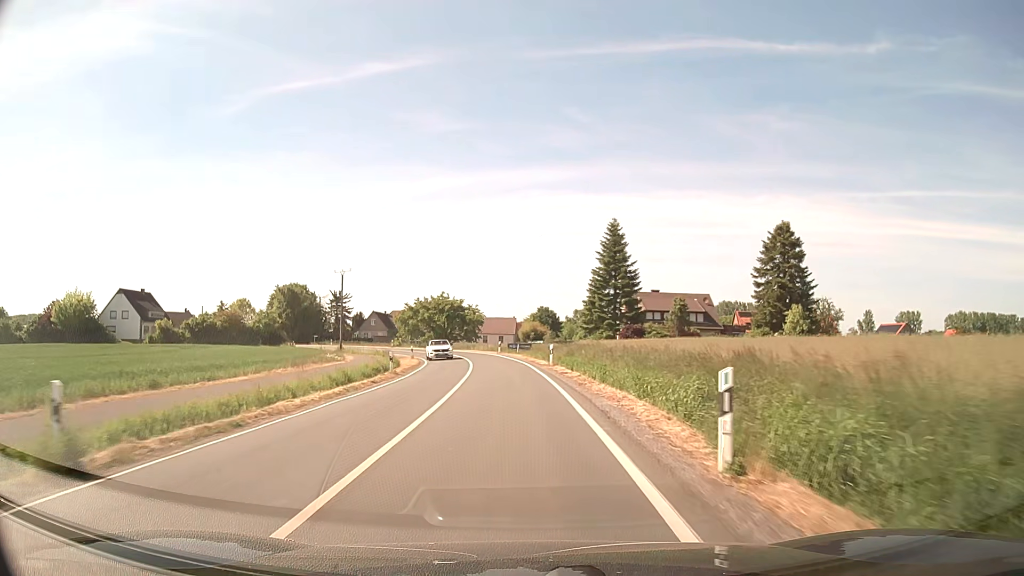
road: secondary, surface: asphalt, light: Day
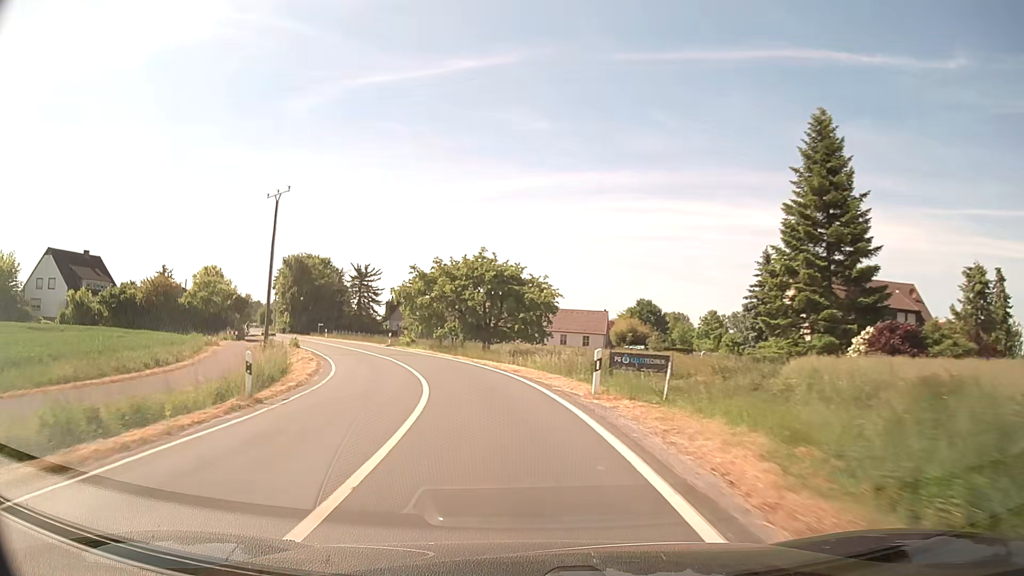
(-1.9, +42.9) m; -6°
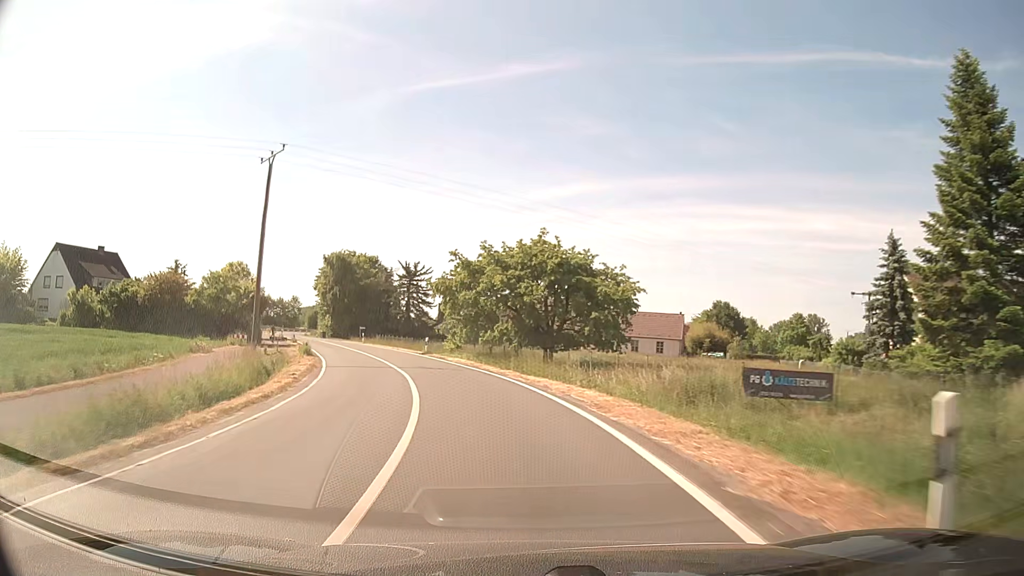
(-0.5, +10.7) m; -5°
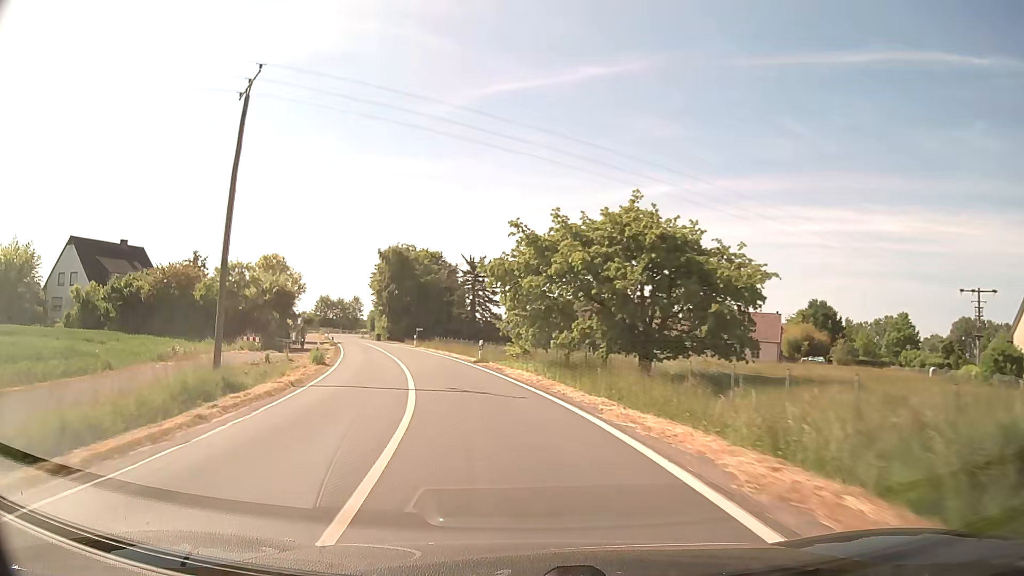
(-0.5, +10.7) m; -6°
